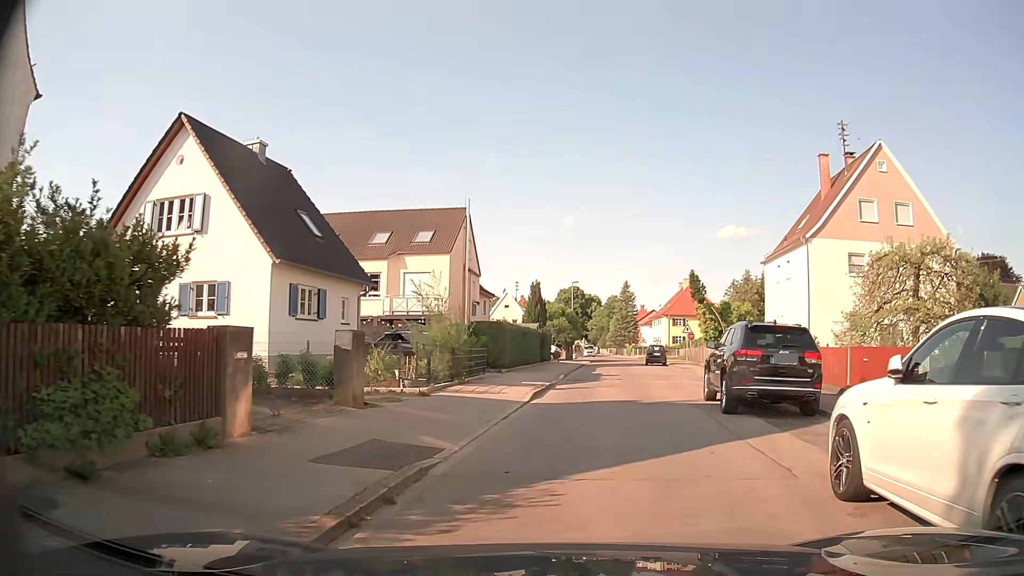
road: residential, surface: asphalt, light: Day
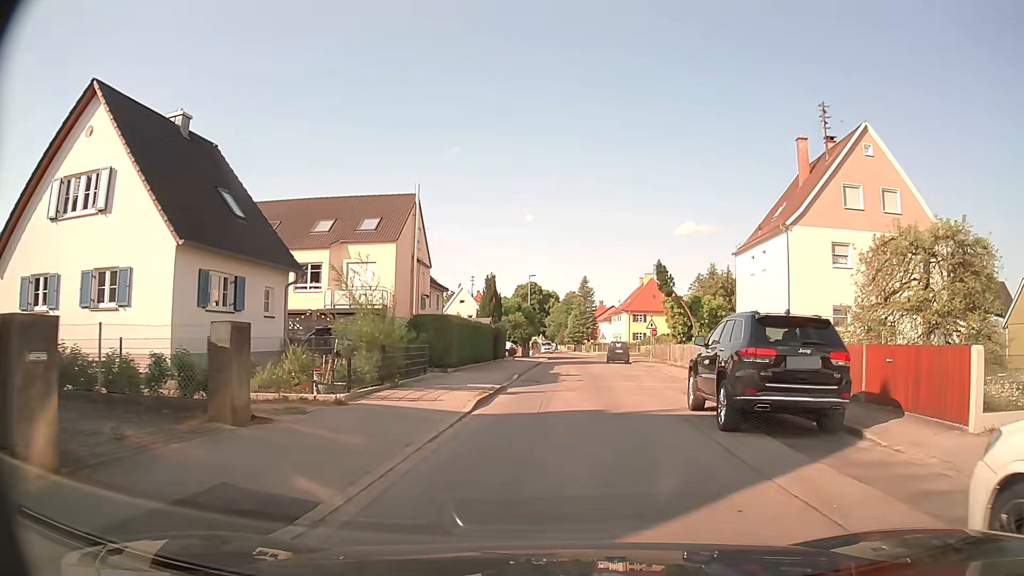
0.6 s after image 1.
(+0.1, +3.2) m; +4°
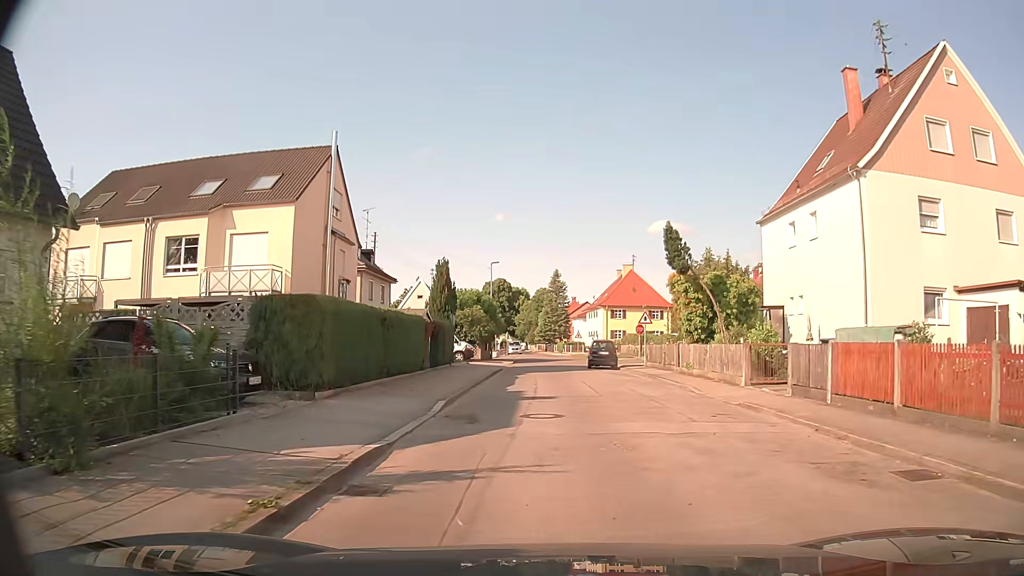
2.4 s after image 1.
(+0.5, +11.0) m; +2°
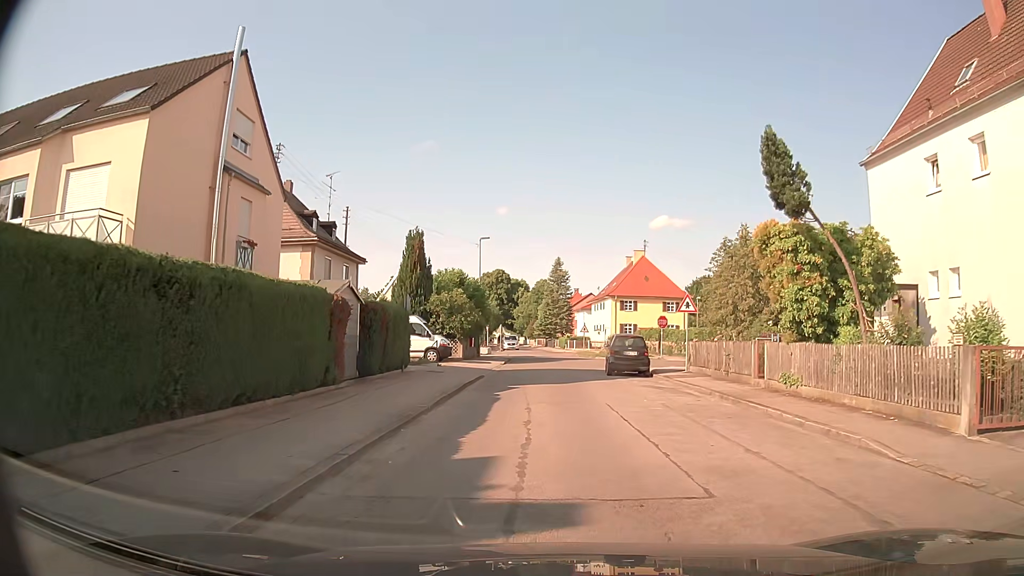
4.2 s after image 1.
(0.0, +10.8) m; 0°
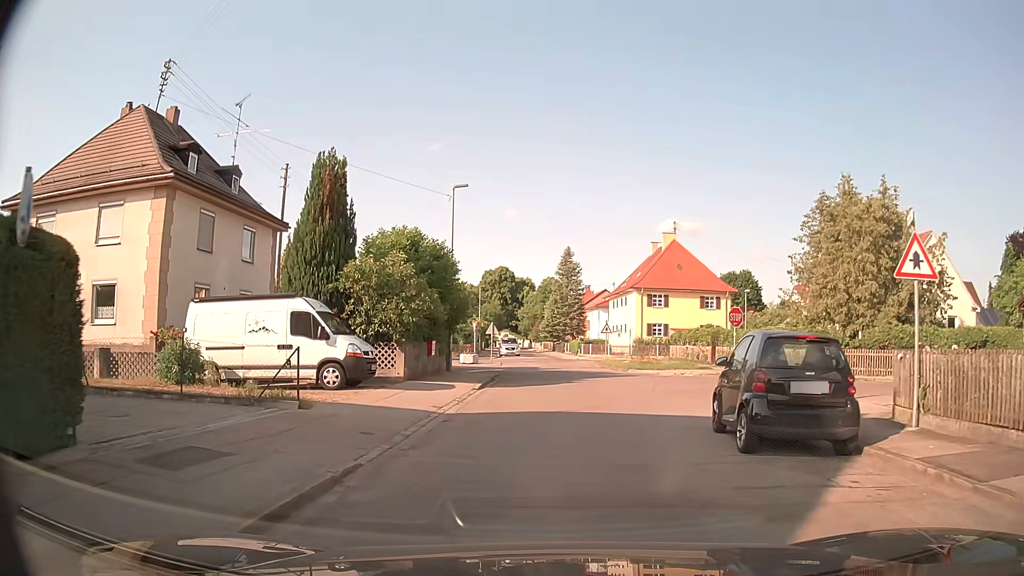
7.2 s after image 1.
(-0.1, +16.8) m; -2°
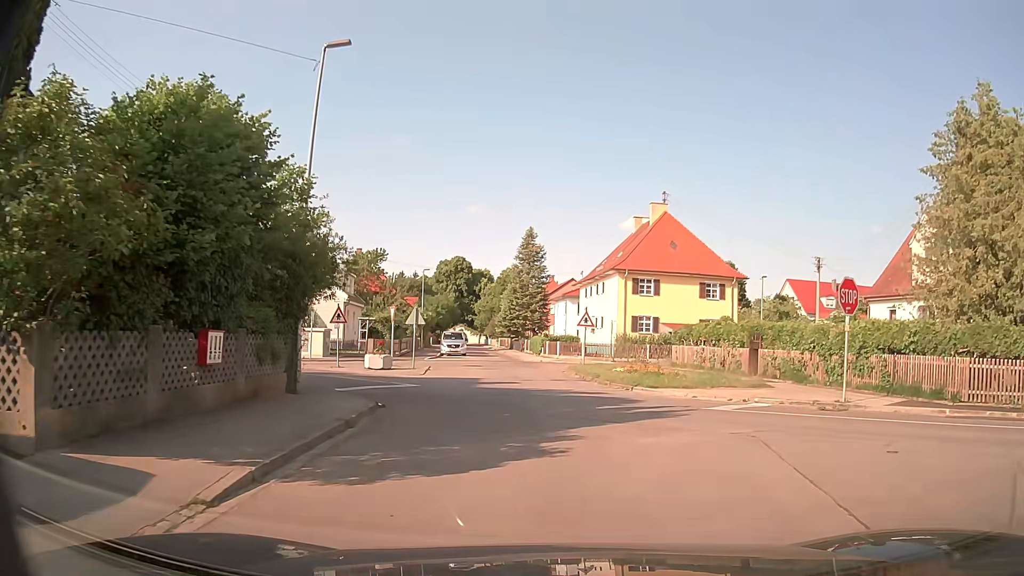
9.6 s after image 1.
(+0.6, +14.8) m; +4°
(0, +10) (0, +20) (-1, +30) (-2, +40) (-3, +50) (-4, +60) (-6, +70) (-7, +80) (-8, +90) (-9, +99) m
